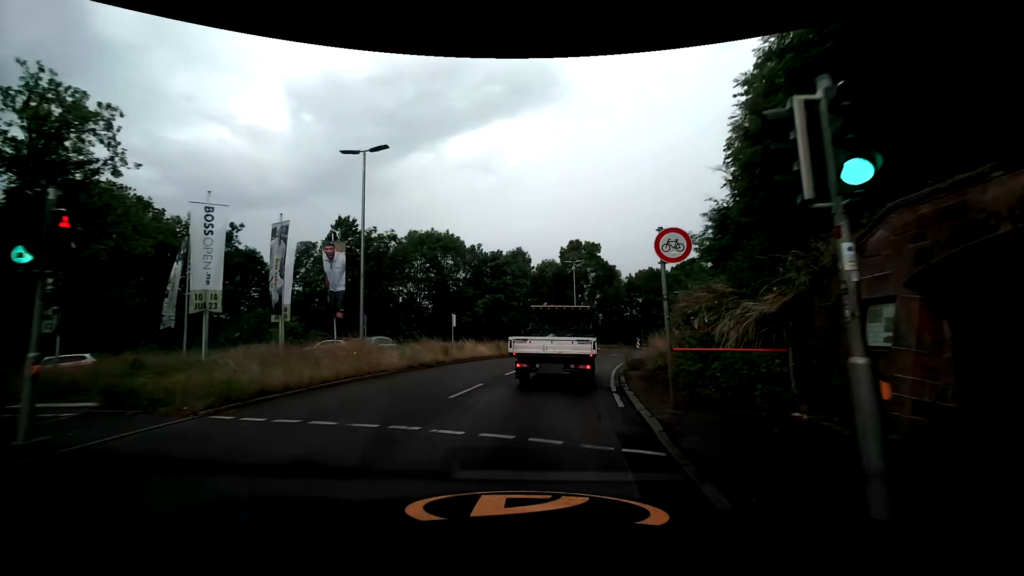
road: secondary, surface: asphalt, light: Day
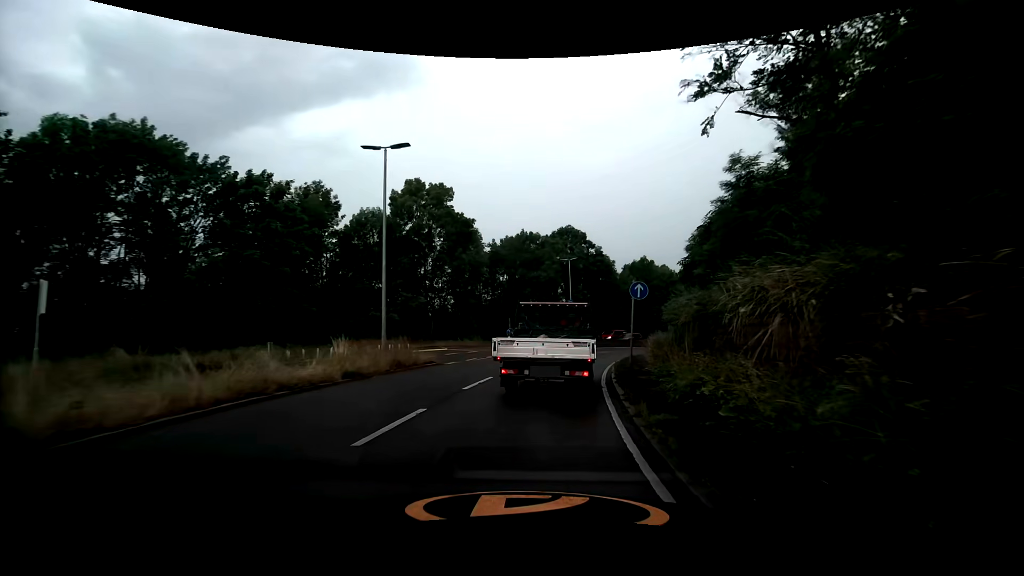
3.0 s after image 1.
(+3.5, +27.7) m; +17°
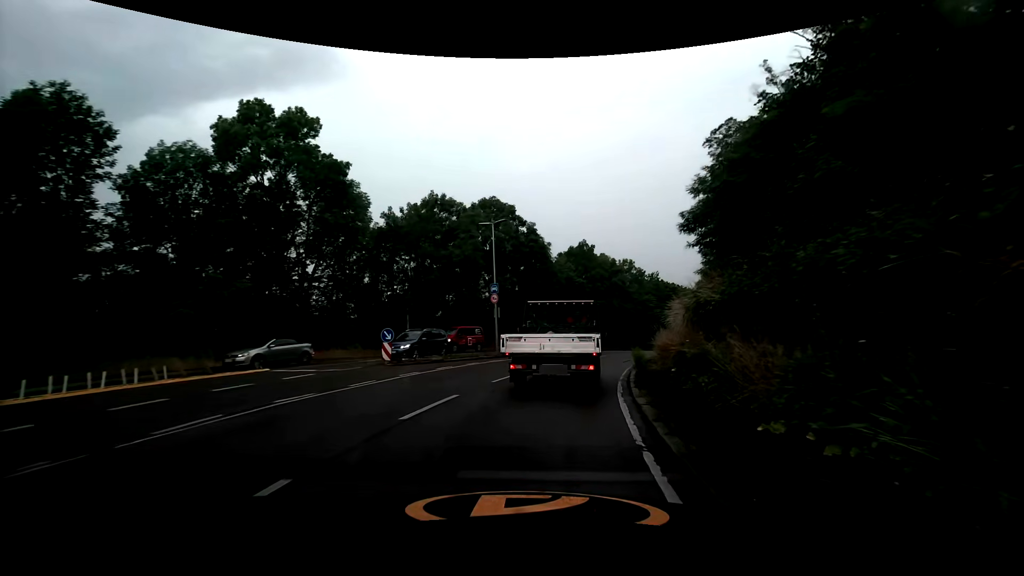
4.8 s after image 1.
(+1.2, +16.3) m; +9°
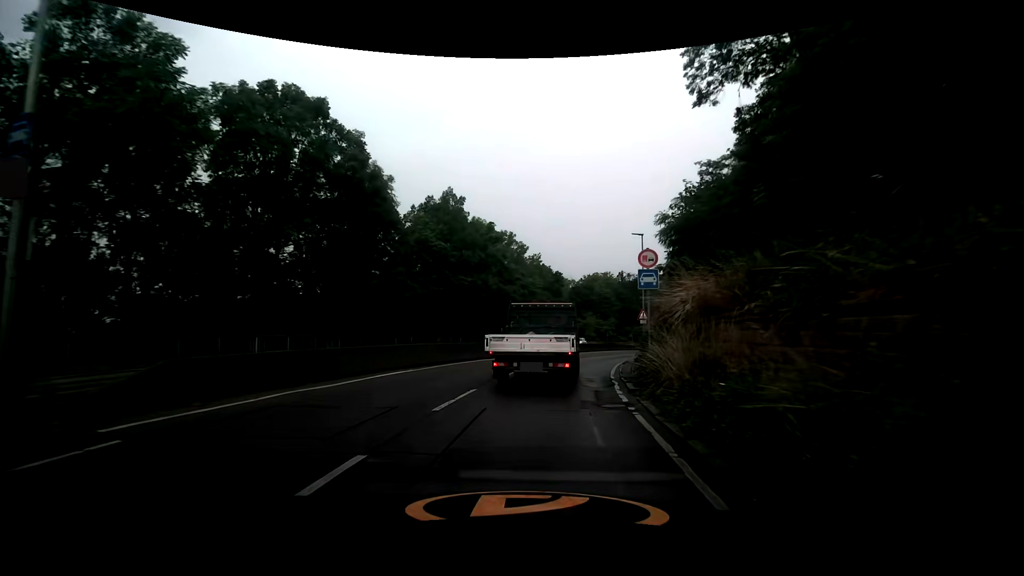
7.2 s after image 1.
(+2.5, +22.6) m; +14°
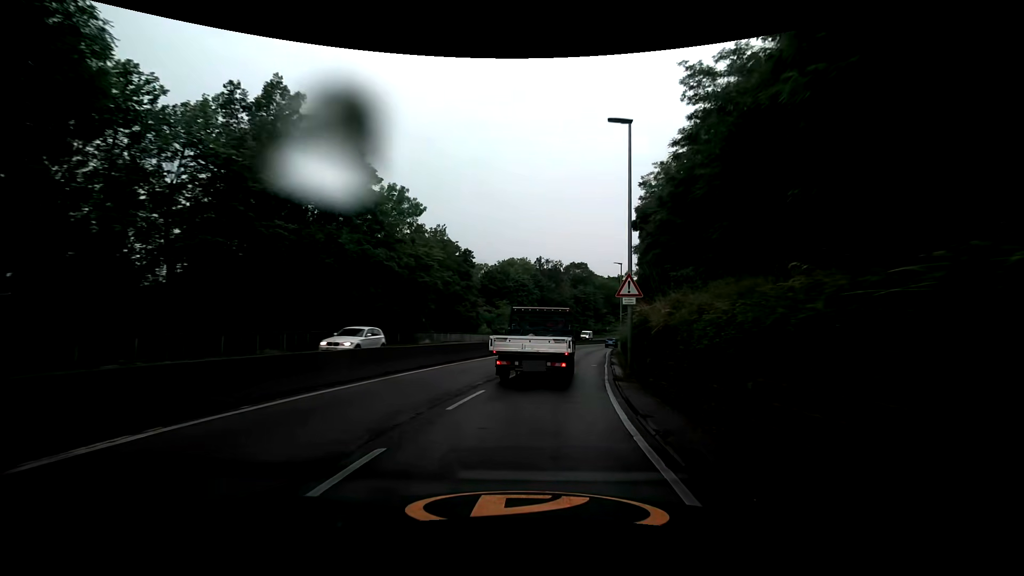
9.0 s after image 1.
(+1.4, +17.9) m; +10°
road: trunk
(0, +10) (+1, +20) (+3, +30) (+5, +40) (+6, +50) (+8, +59) (+10, +69) (+12, +79) (+15, +89) (+18, +98) m
